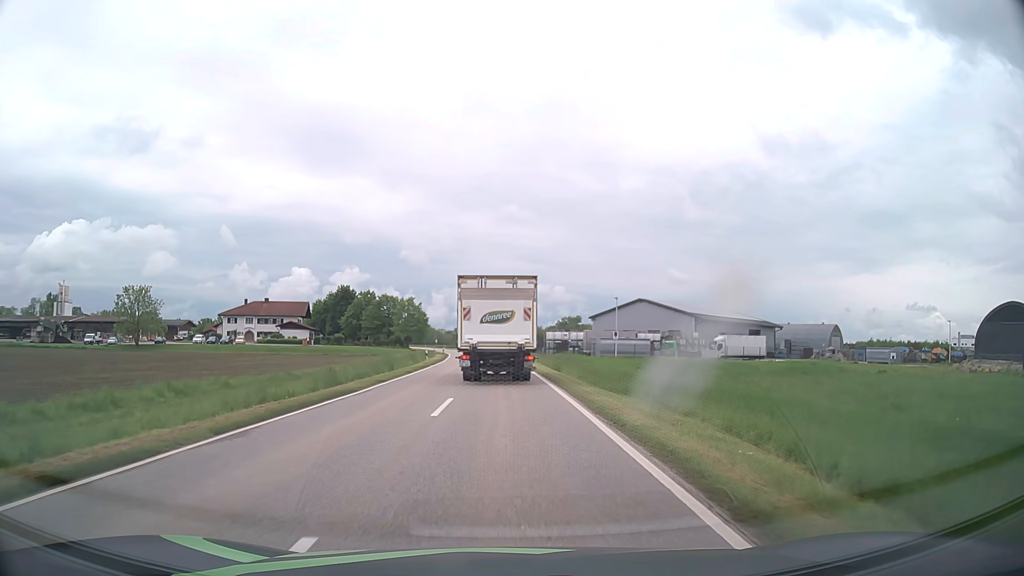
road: tertiary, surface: asphalt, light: Day
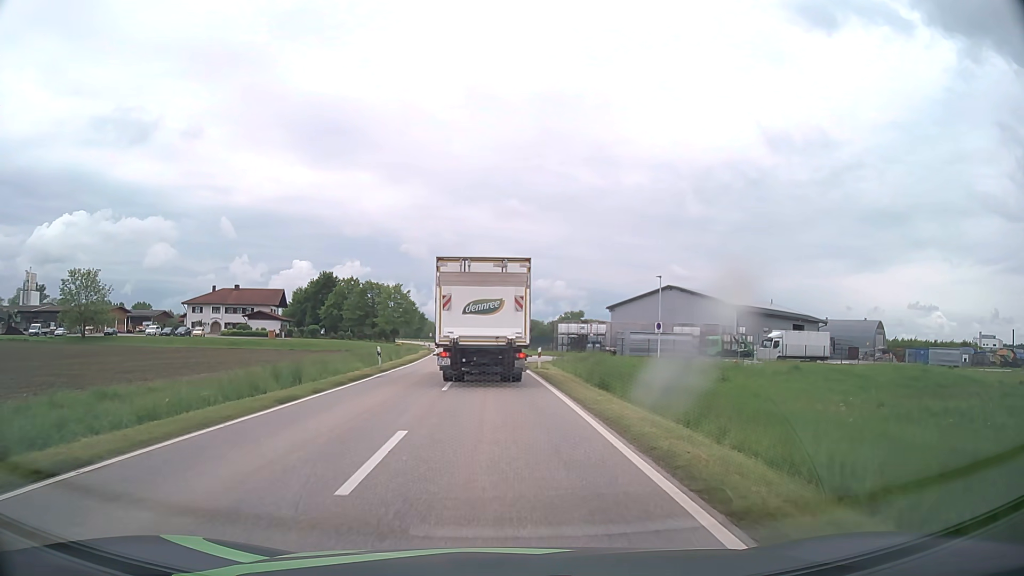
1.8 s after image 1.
(0.0, +18.7) m; 0°
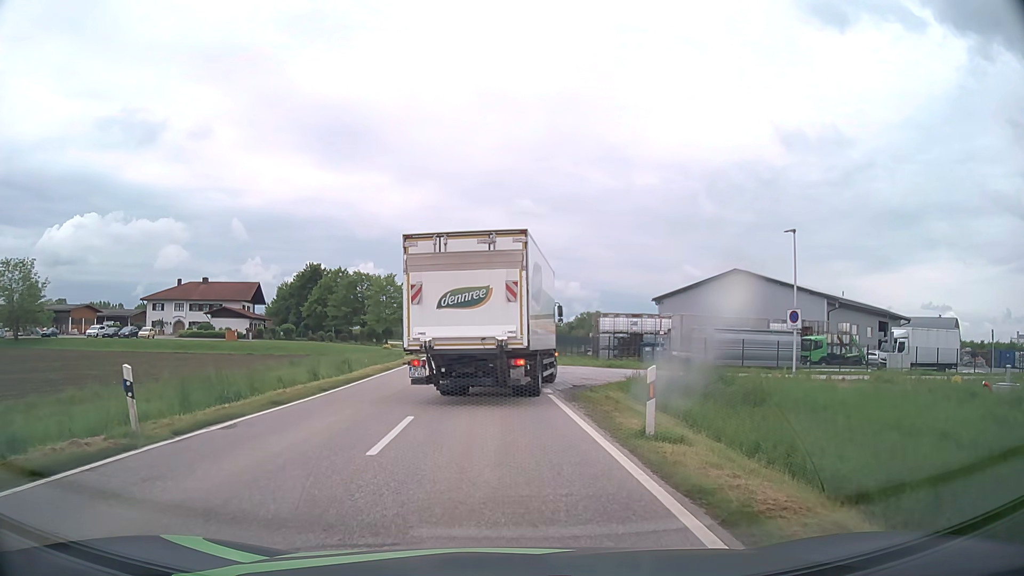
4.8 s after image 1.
(-0.2, +21.5) m; -1°
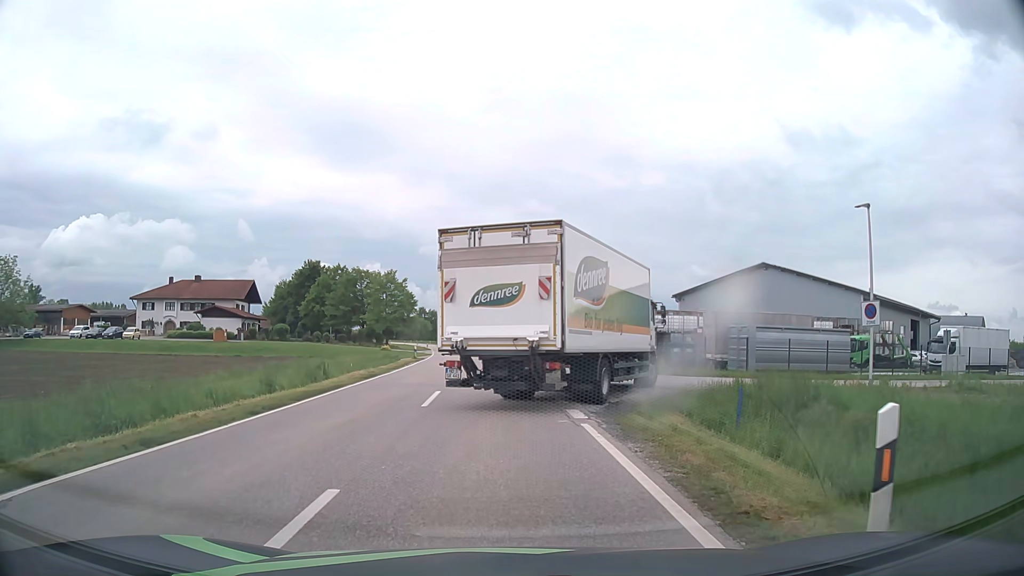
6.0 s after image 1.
(0.0, +5.8) m; -1°
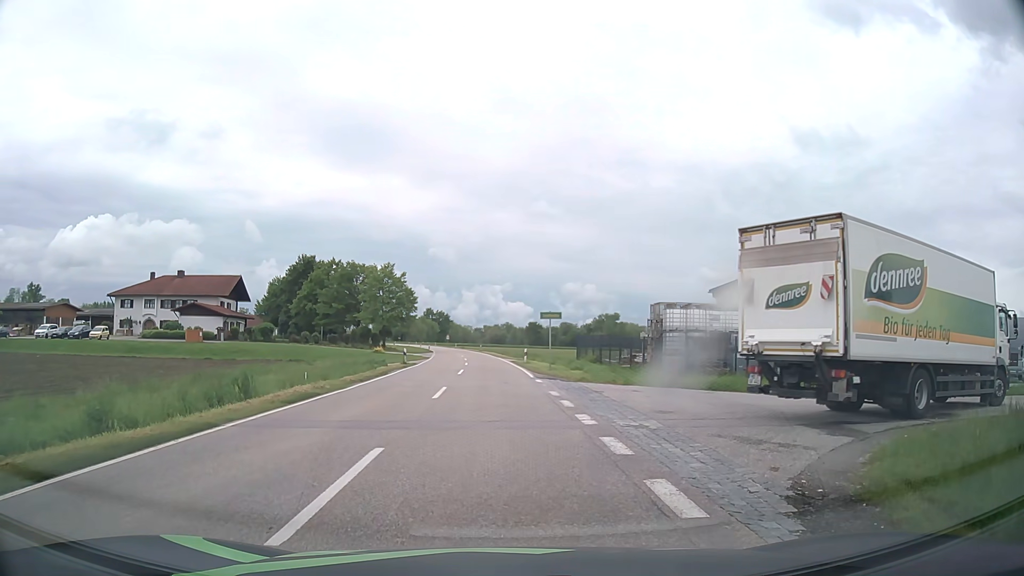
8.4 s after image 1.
(-0.1, +9.8) m; -1°
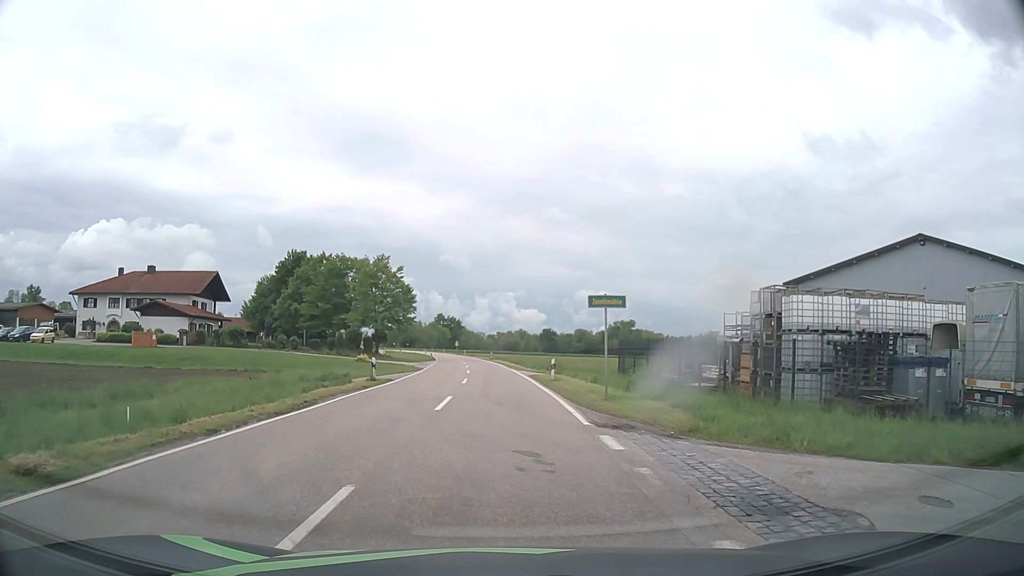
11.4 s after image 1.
(-0.2, +14.1) m; -1°
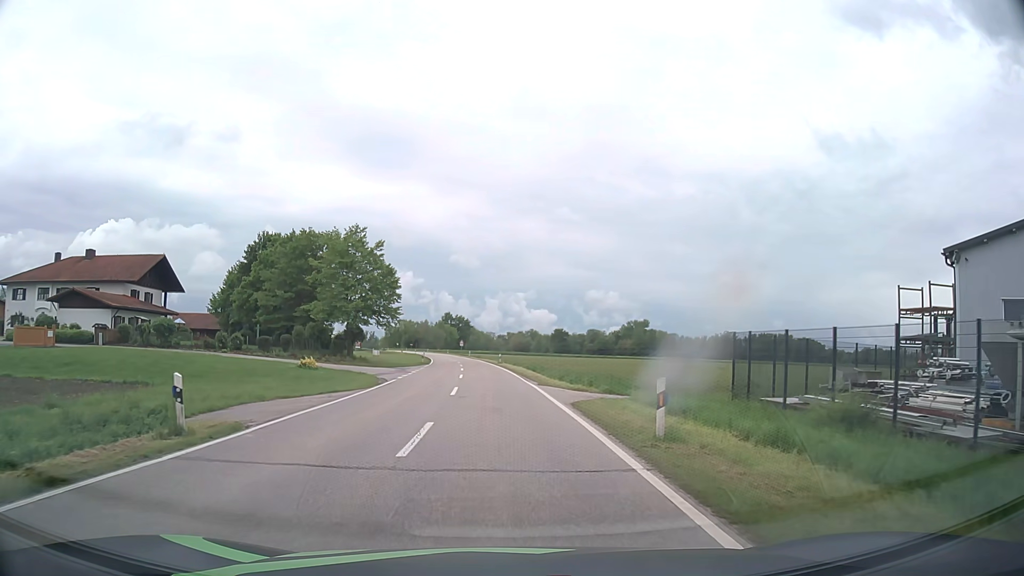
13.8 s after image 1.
(-0.2, +18.7) m; -1°
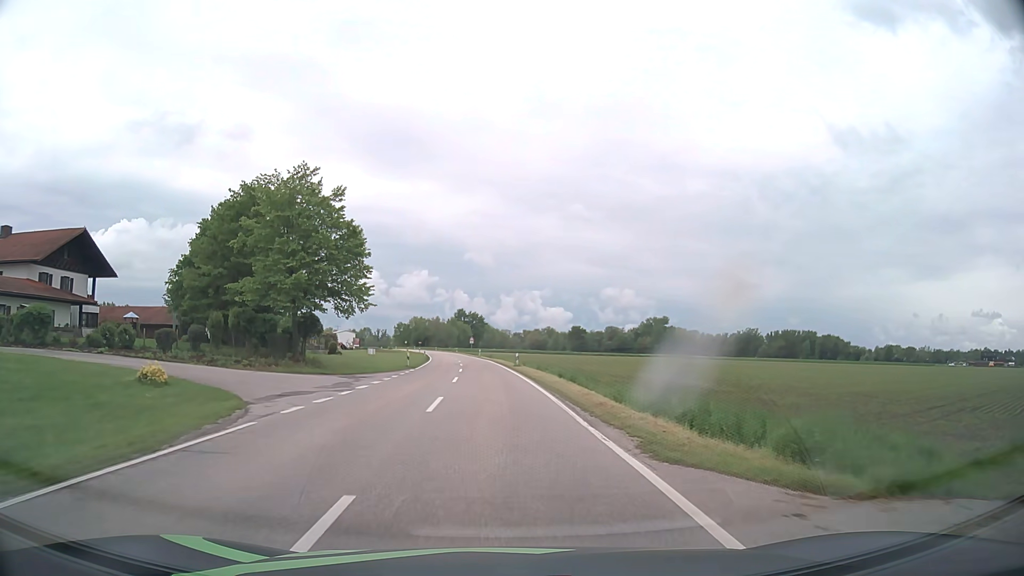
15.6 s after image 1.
(-0.2, +19.1) m; -1°
(0, +10) (0, +20) (-1, +30) (-1, +40) (-2, +50) (-2, +60) (-3, +70) (-4, +80) (-5, +90) (-6, +100) m
